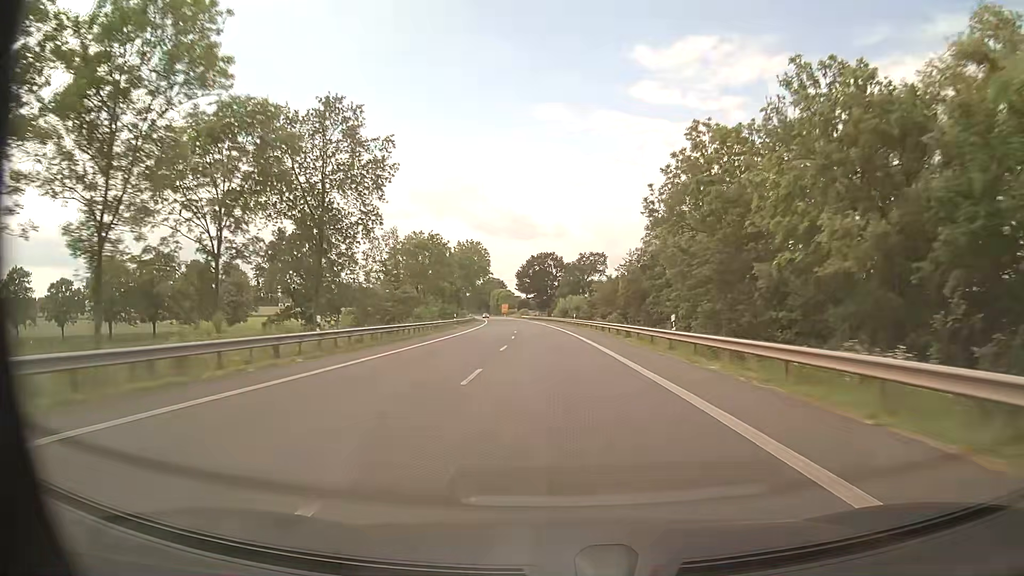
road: primary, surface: asphalt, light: Day
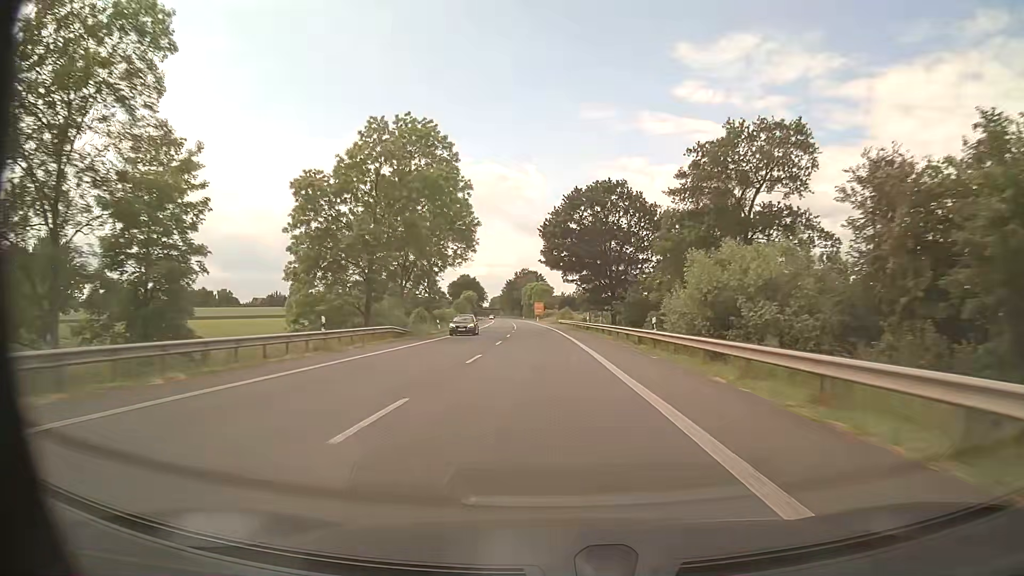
(-2.4, +79.0) m; -4°
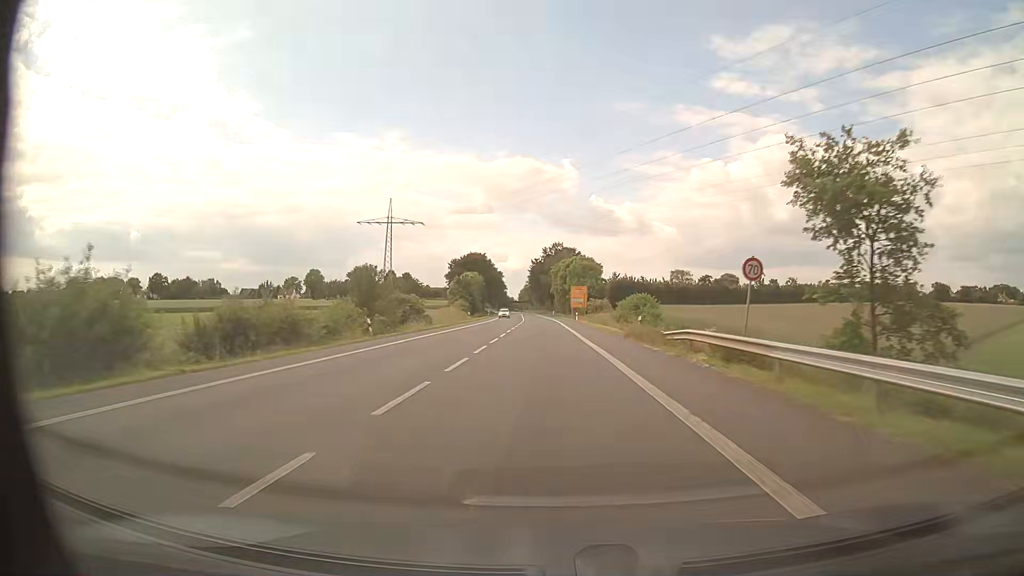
(-2.5, +77.5) m; -3°
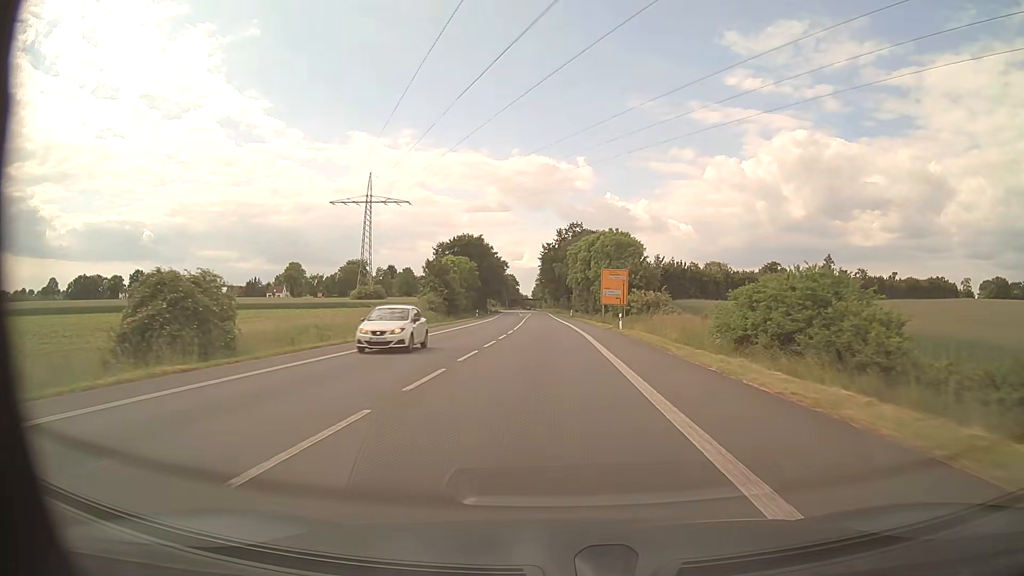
(-0.3, +40.0) m; -1°
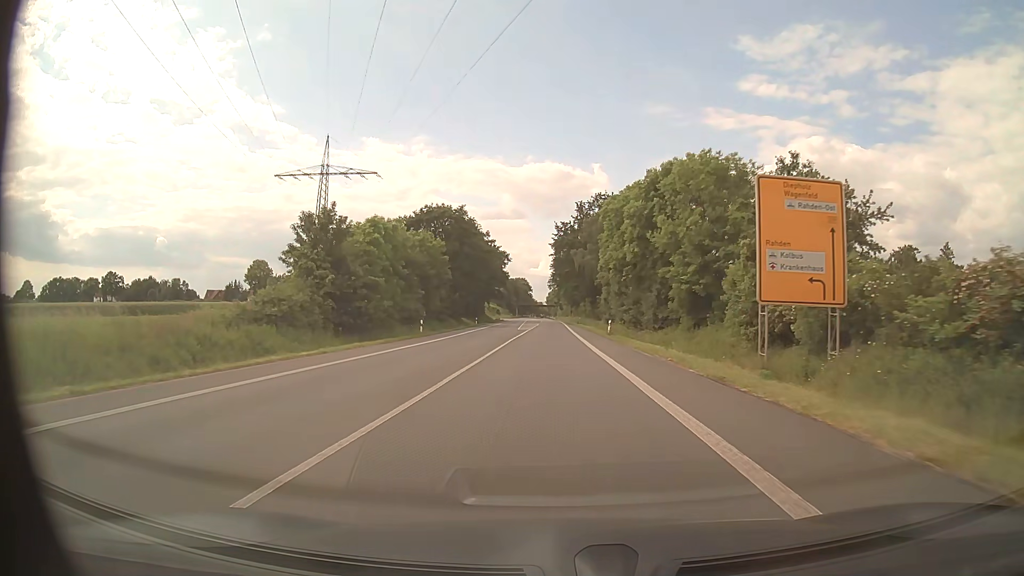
(-0.4, +45.3) m; -1°
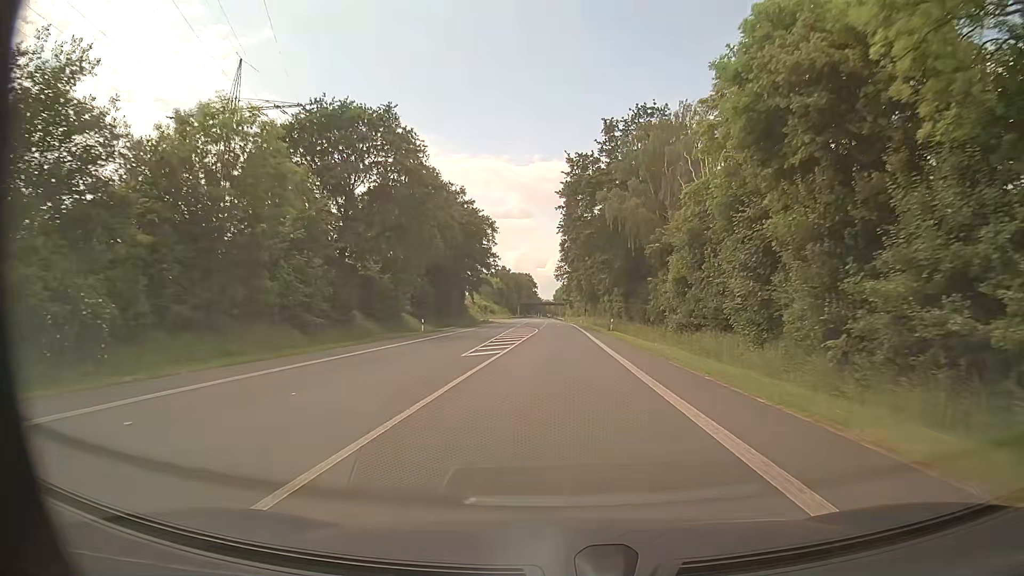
(-0.4, +44.3) m; 0°
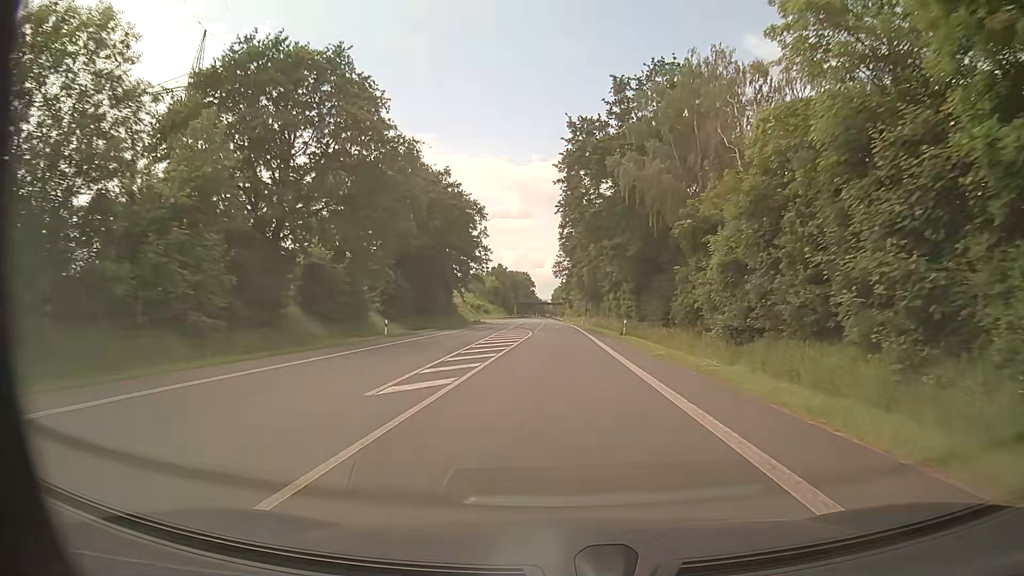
(-0.1, +11.2) m; -1°
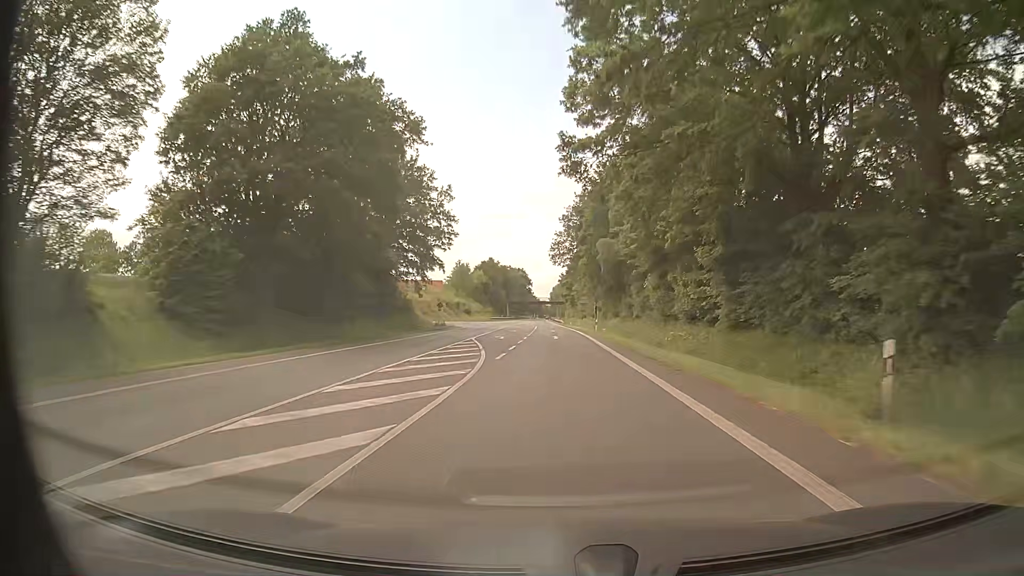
(+0.3, +33.6) m; 0°
(0, +10) (0, +20) (0, +30) (0, +40) (0, +50) (0, +60) (0, +70) (-1, +80) (-1, +90) (-1, +100) m
